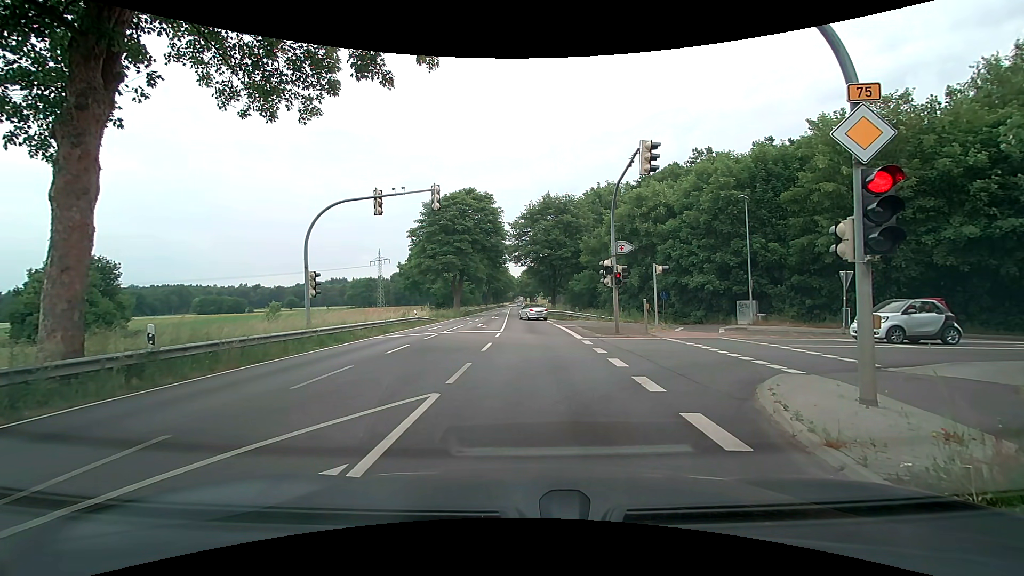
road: primary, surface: asphalt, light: Day
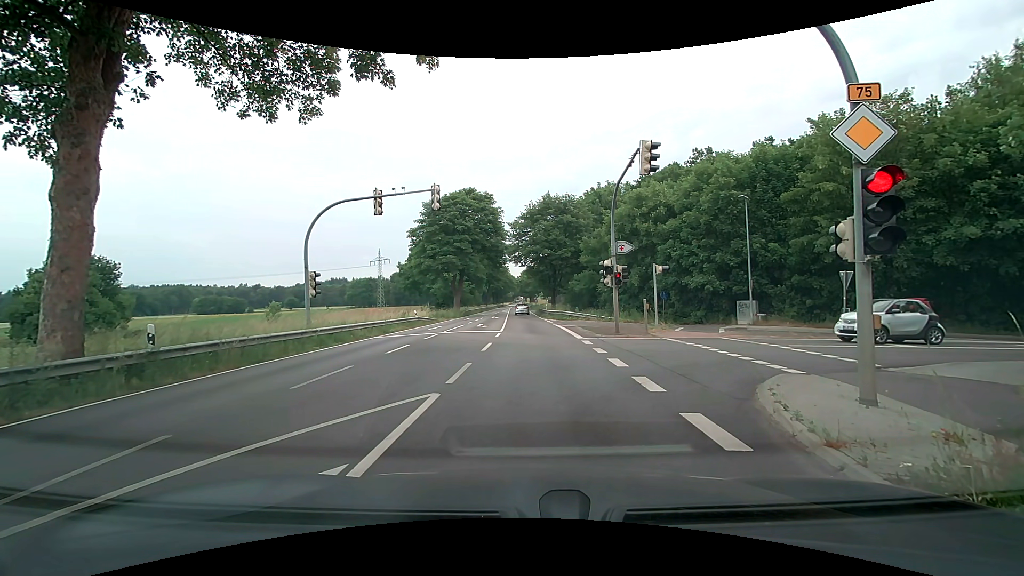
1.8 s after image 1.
(0.0, 0.0) m; 0°
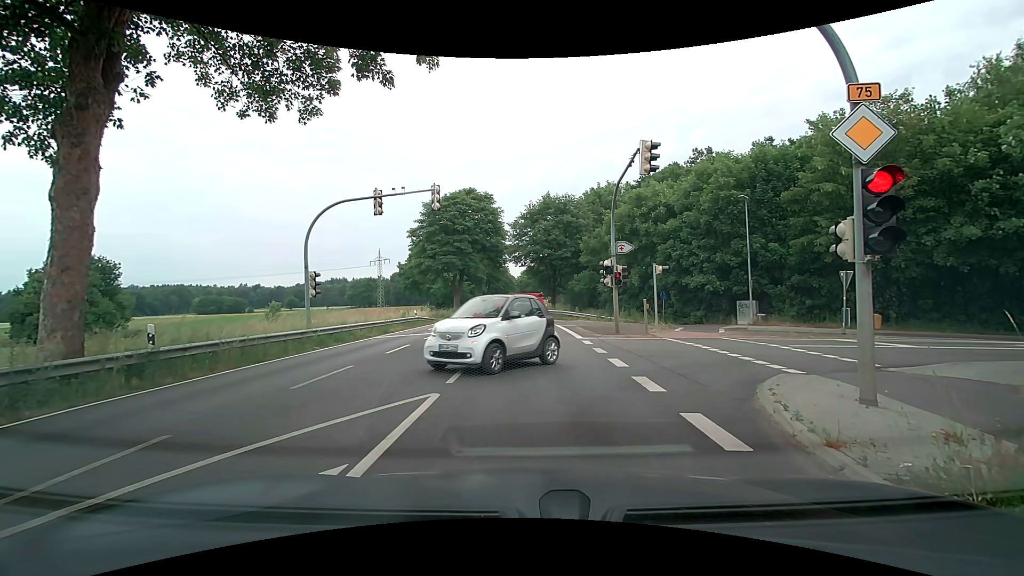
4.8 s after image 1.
(0.0, 0.0) m; 0°
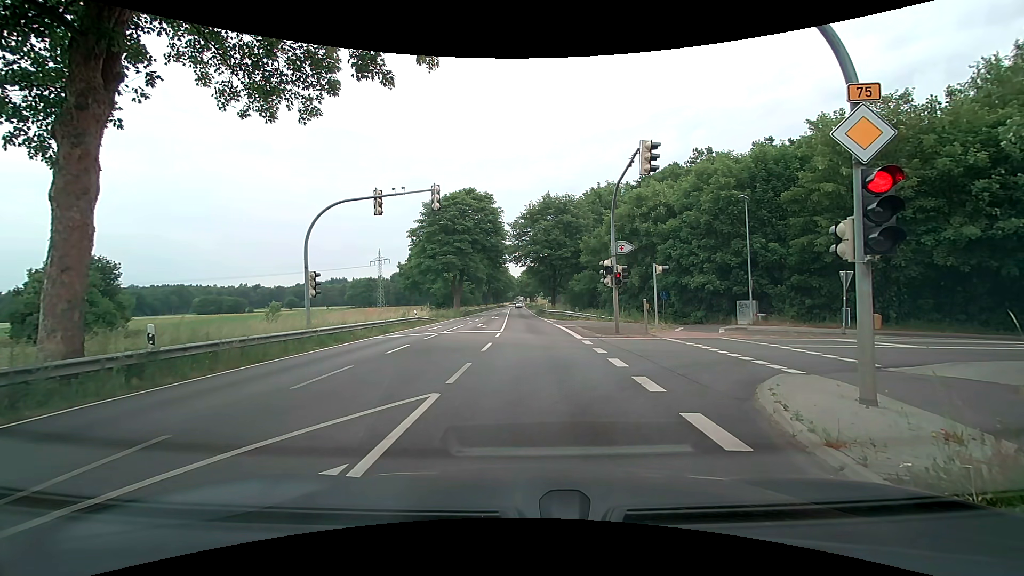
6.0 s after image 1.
(0.0, 0.0) m; 0°
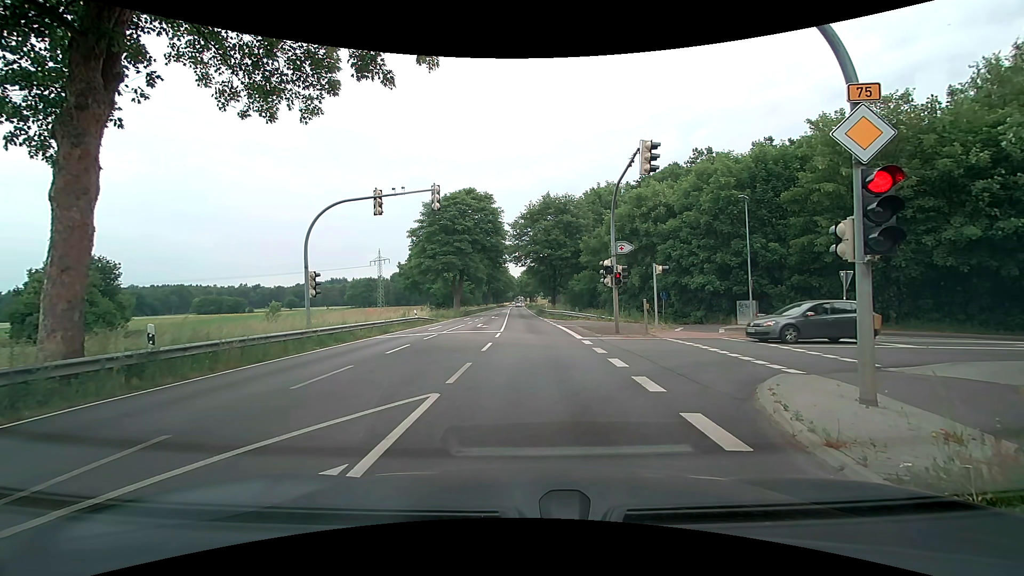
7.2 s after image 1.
(0.0, 0.0) m; 0°
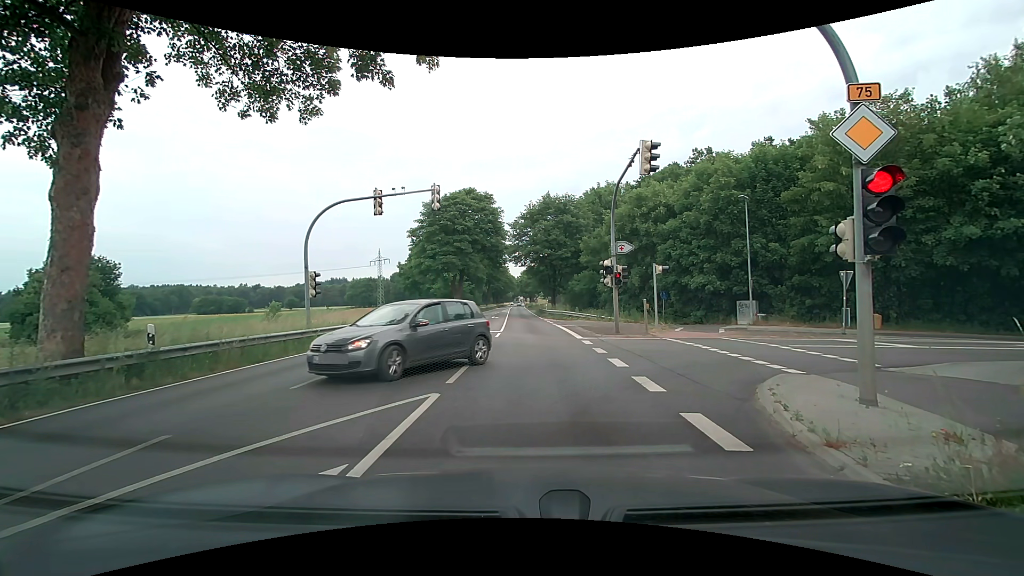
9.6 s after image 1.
(0.0, 0.0) m; 0°
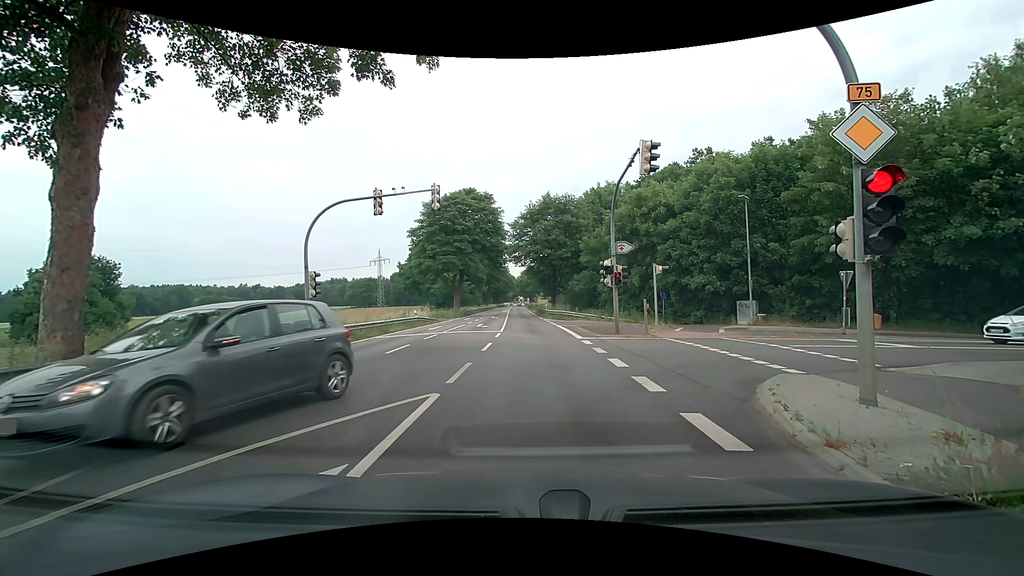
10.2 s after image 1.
(0.0, 0.0) m; 0°
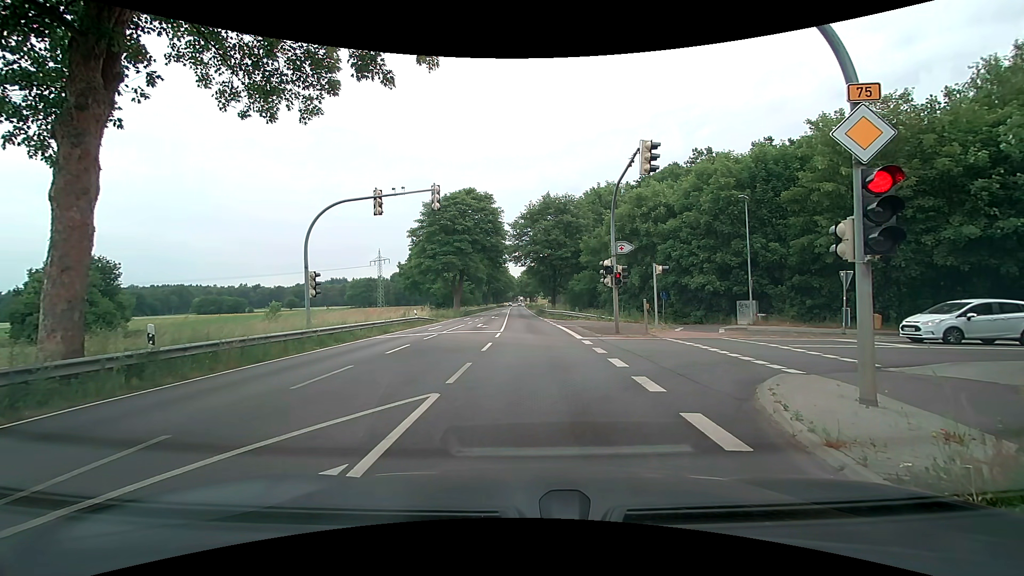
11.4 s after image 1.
(0.0, 0.0) m; 0°
